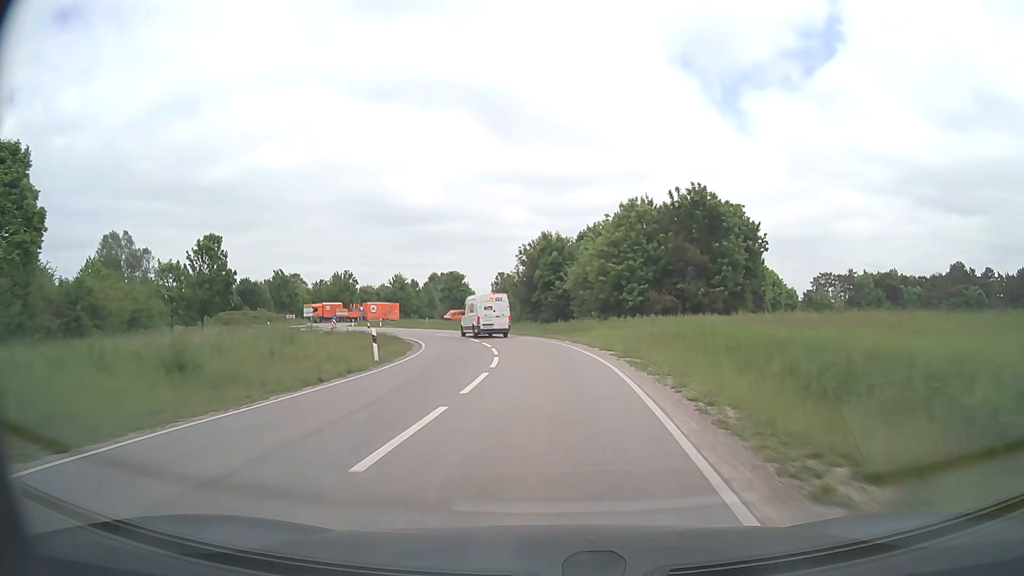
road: secondary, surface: asphalt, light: Day
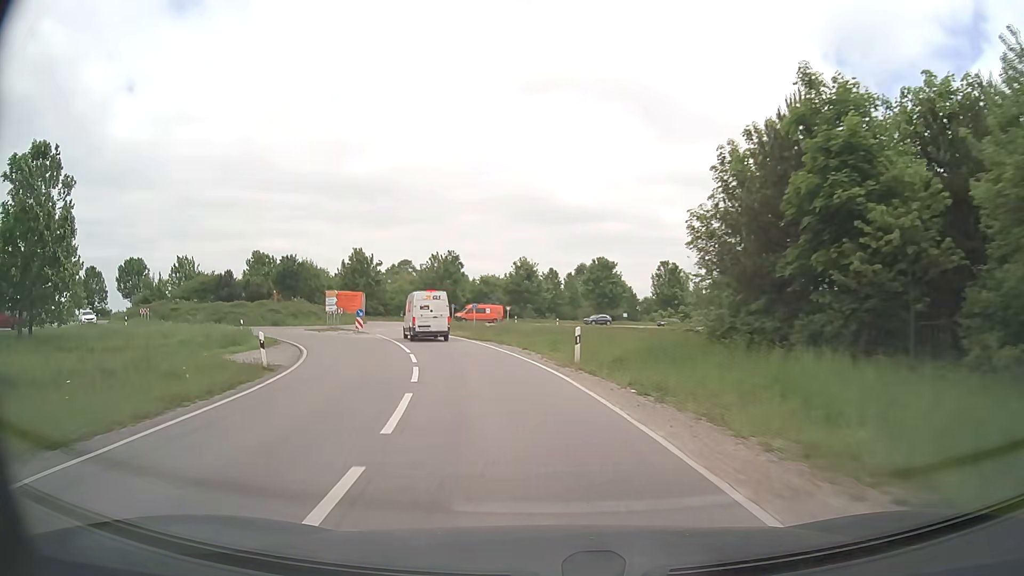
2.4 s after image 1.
(-2.7, +39.2) m; -13°
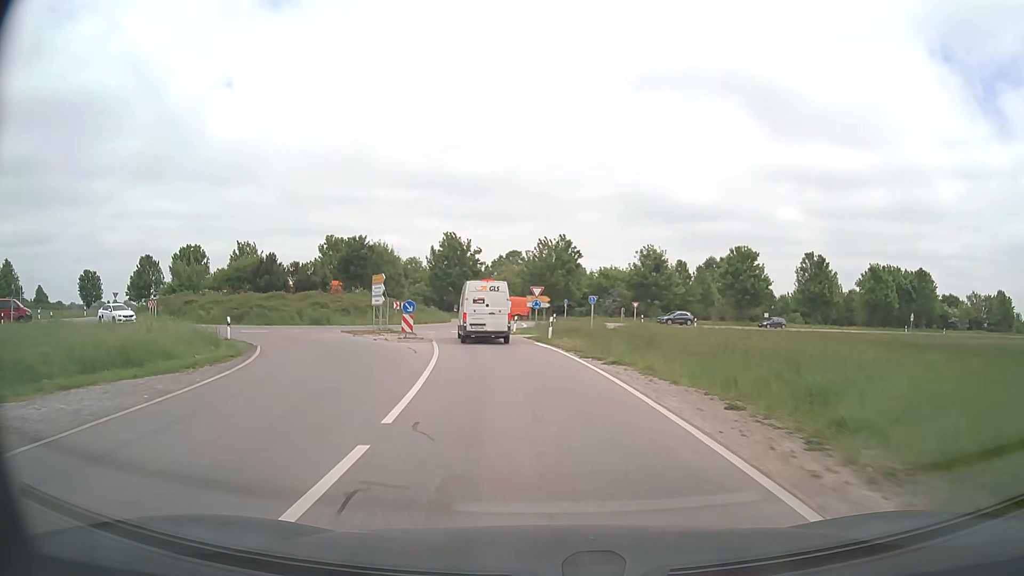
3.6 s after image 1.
(-1.6, +17.4) m; -10°
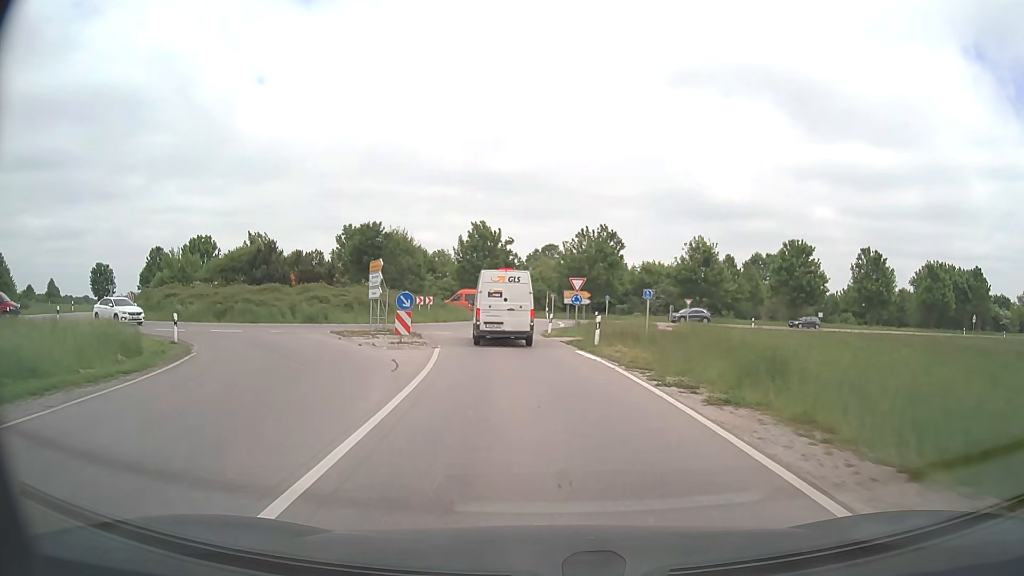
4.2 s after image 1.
(-0.2, +7.7) m; -3°
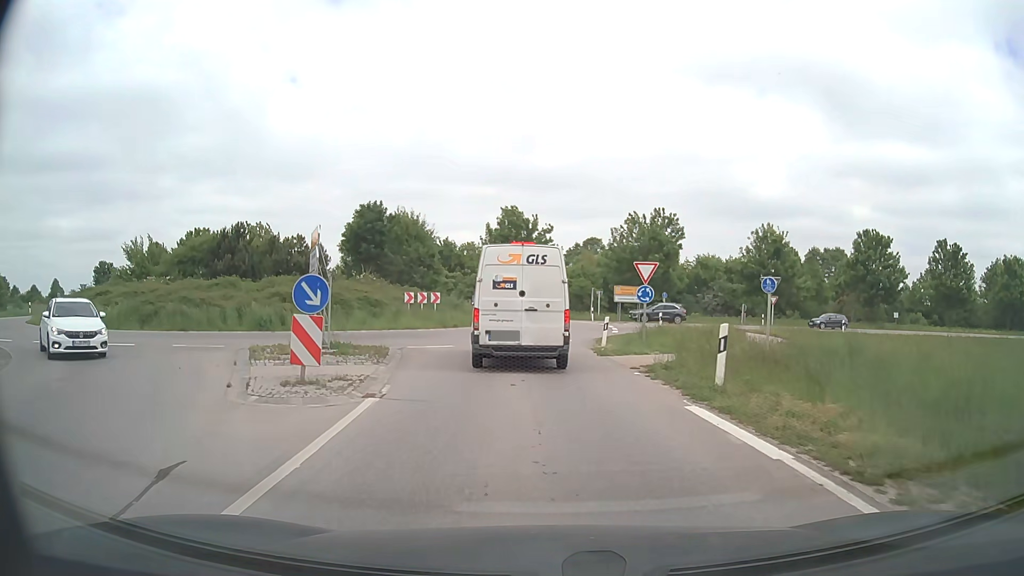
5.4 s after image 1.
(-0.3, +11.3) m; -3°
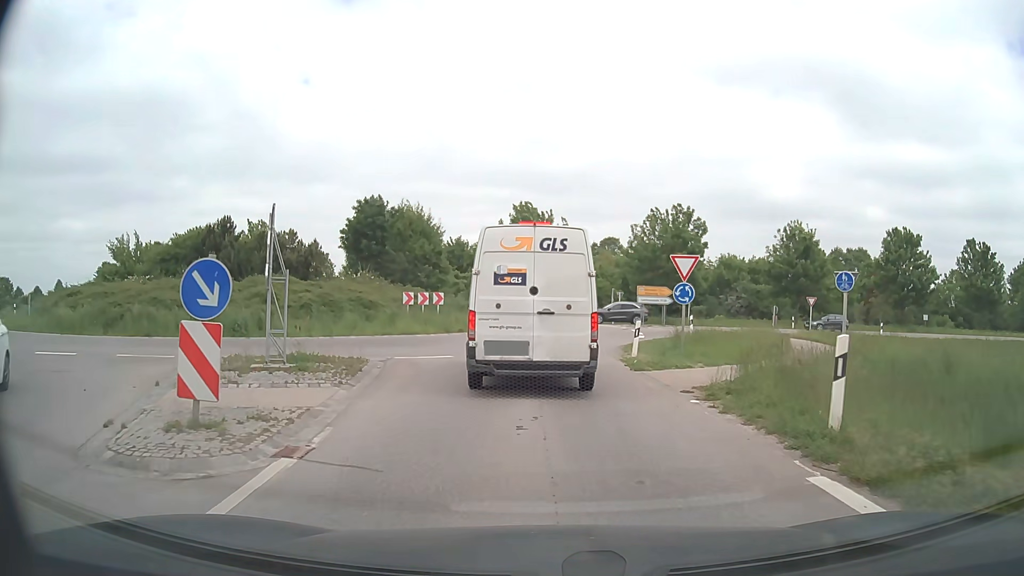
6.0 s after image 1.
(0.0, +3.6) m; -1°
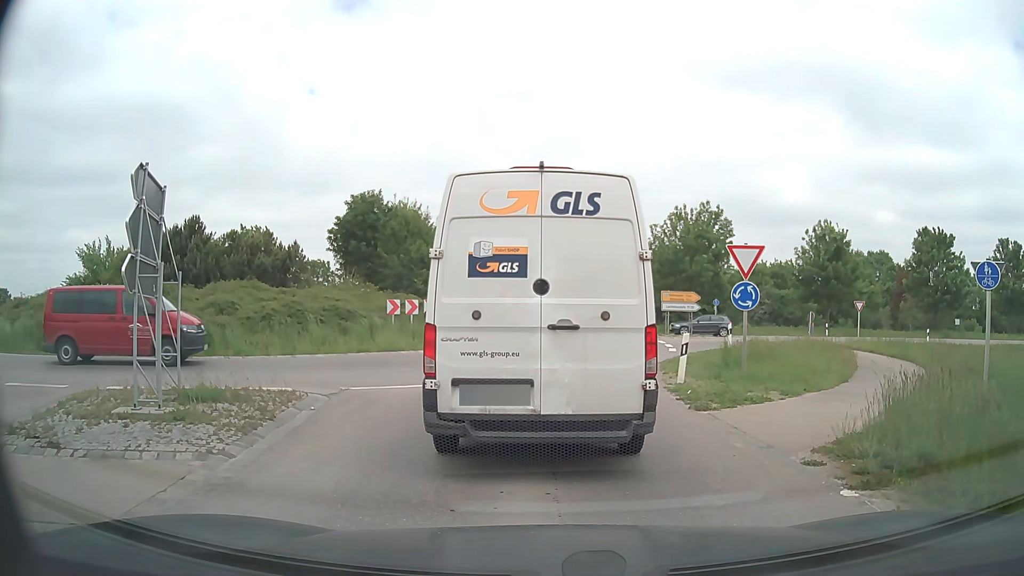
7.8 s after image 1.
(0.0, +4.4) m; 0°
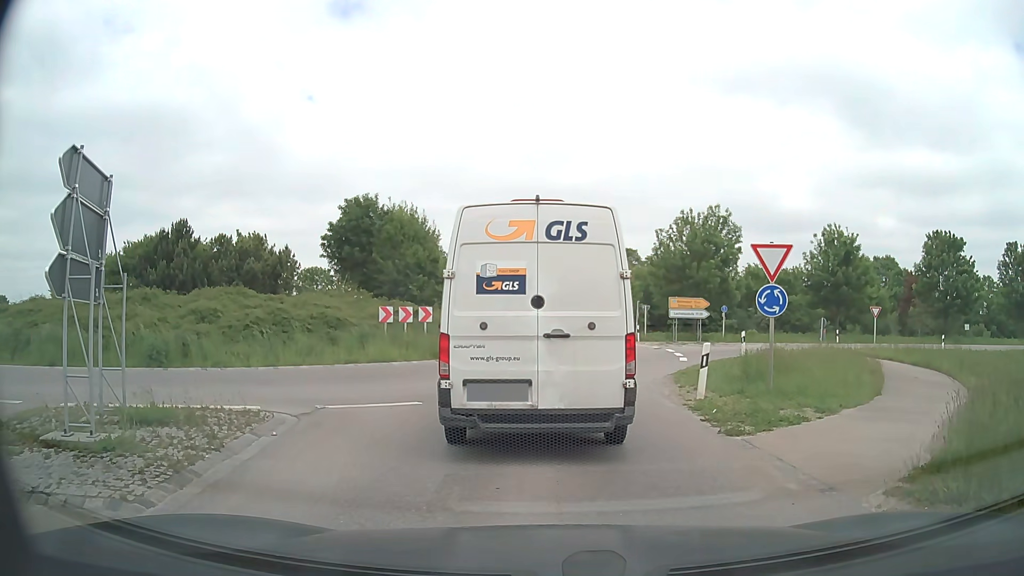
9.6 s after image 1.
(0.0, +1.7) m; -2°
(0, +10) (+2, +20) (+3, +30) (+2, +39) (-5, +47) (-14, +51) (-23, +53) (-33, +57) (-41, +62) (-49, +68) m
